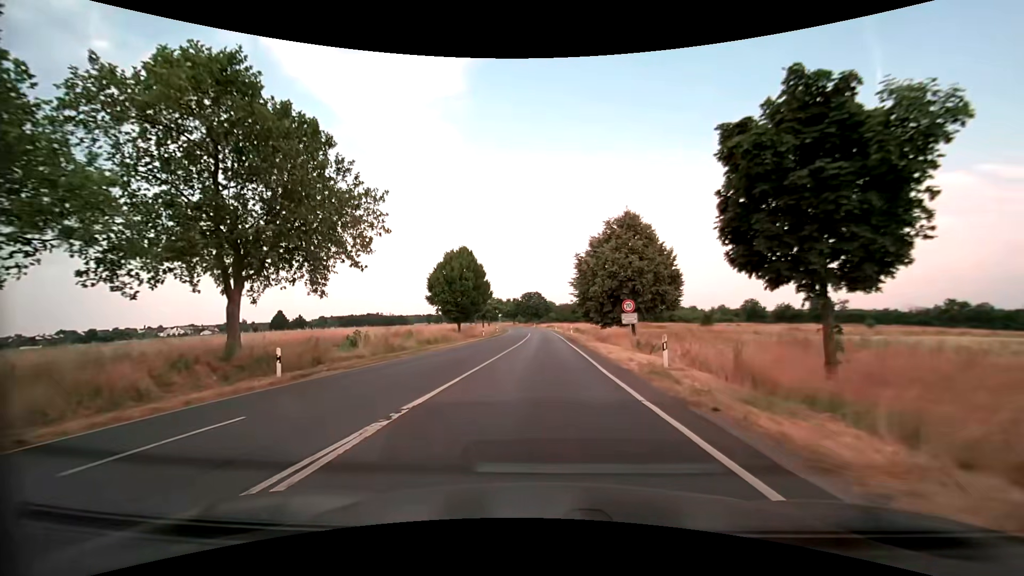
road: secondary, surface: asphalt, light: Day
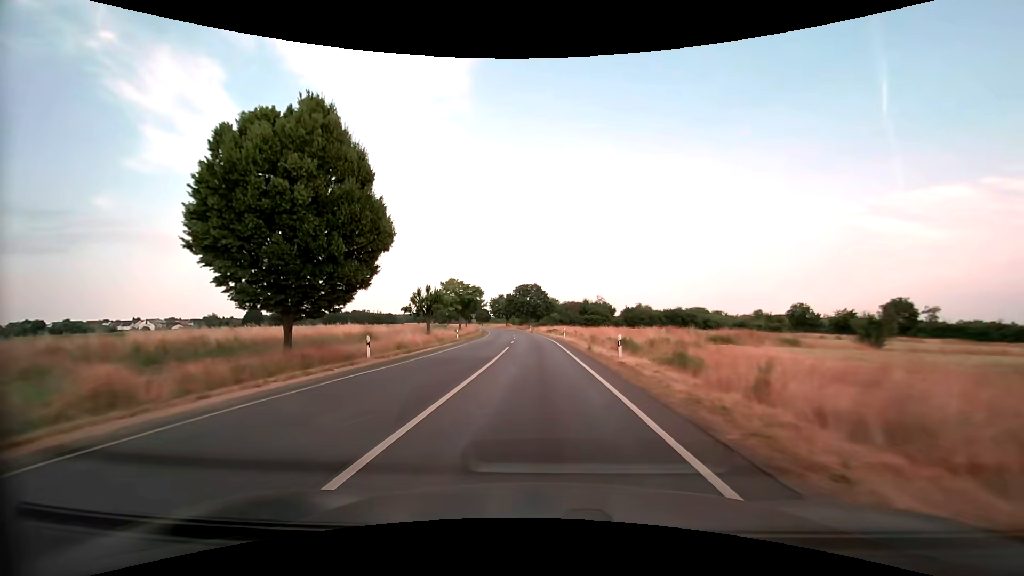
(+0.2, +39.6) m; 0°
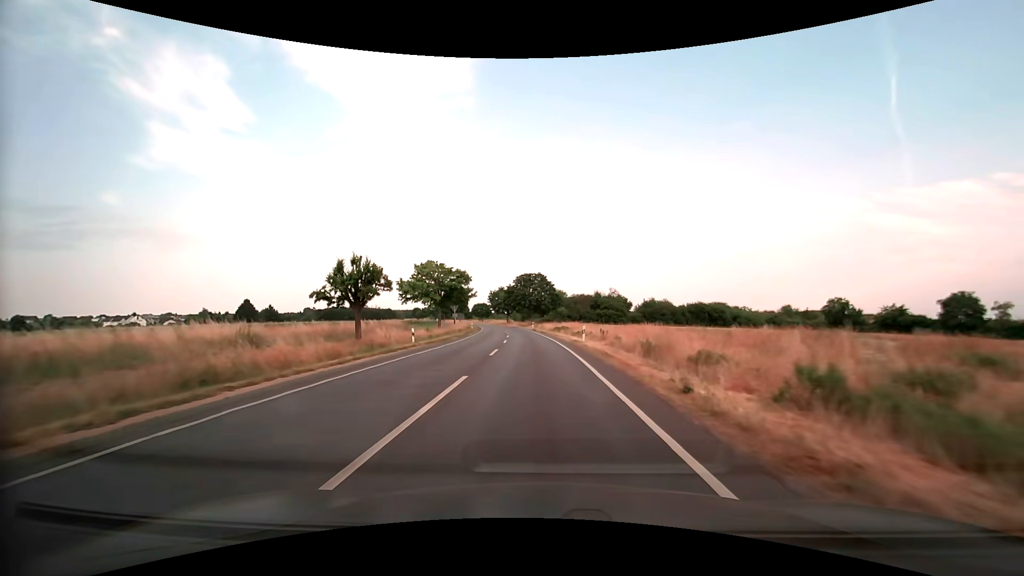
(0.0, +18.0) m; 0°
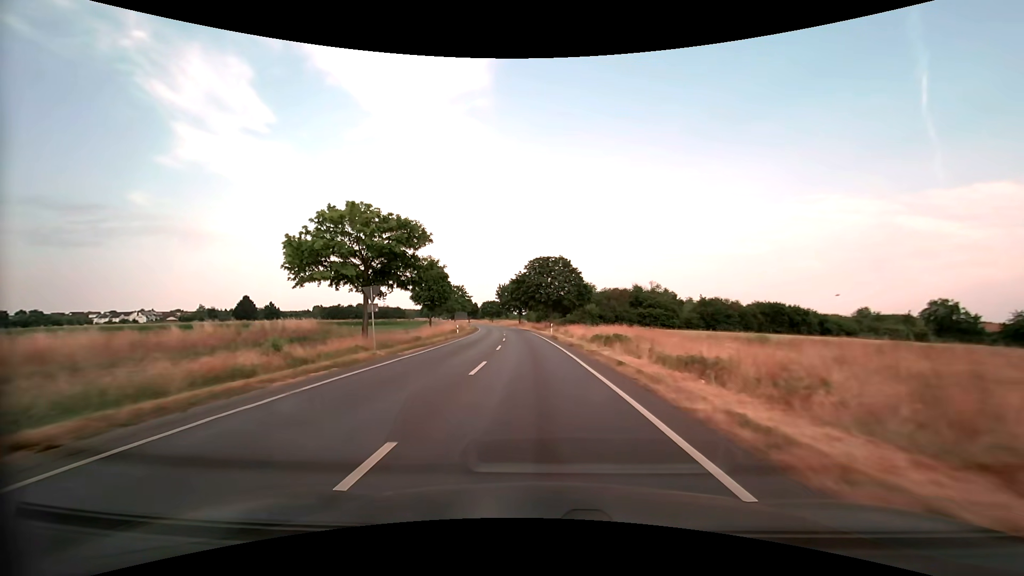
(-0.6, +28.9) m; -2°
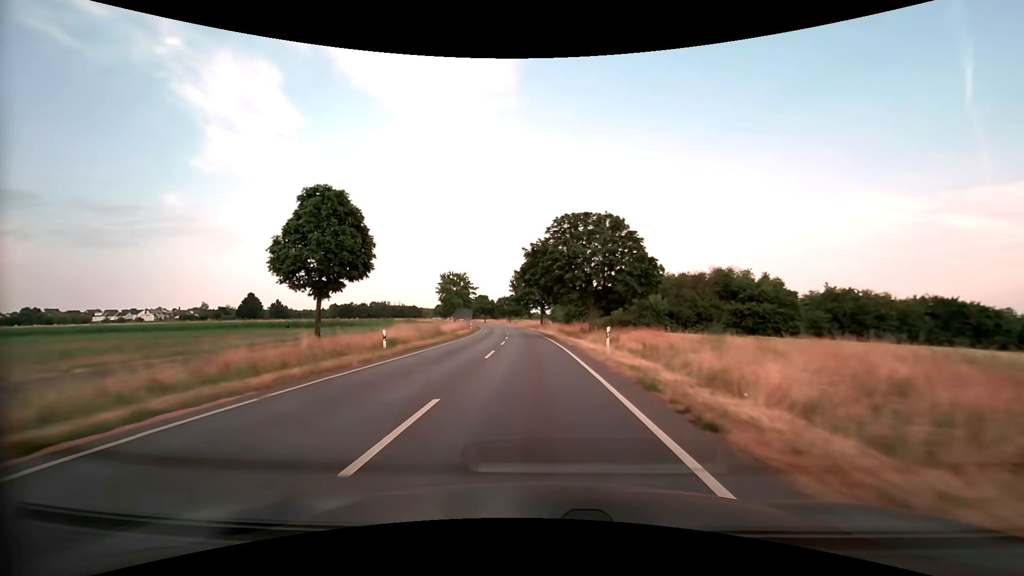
(-0.7, +30.8) m; -3°
(0, +10) (0, +20) (-1, +30) (-1, +40) (-2, +50) (-2, +60) (-3, +70) (-4, +80) (-6, +90) (-7, +100) m
